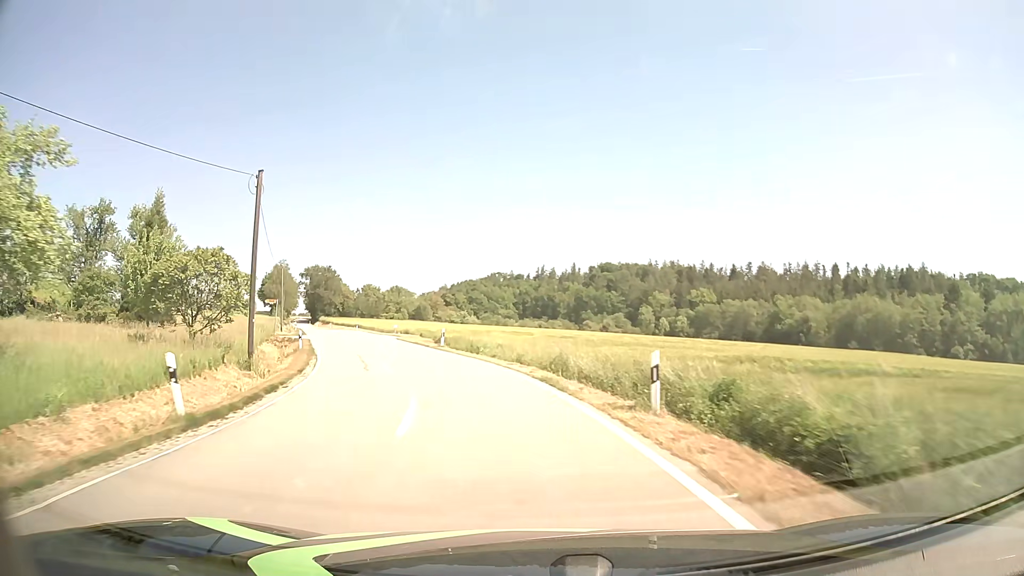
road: tertiary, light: Day
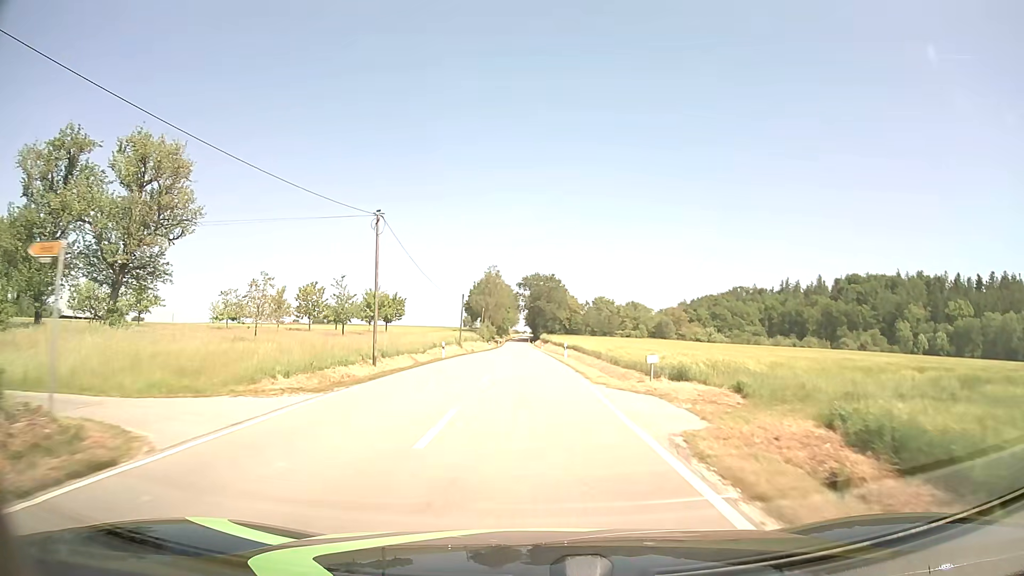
(-7.7, +36.6) m; -20°
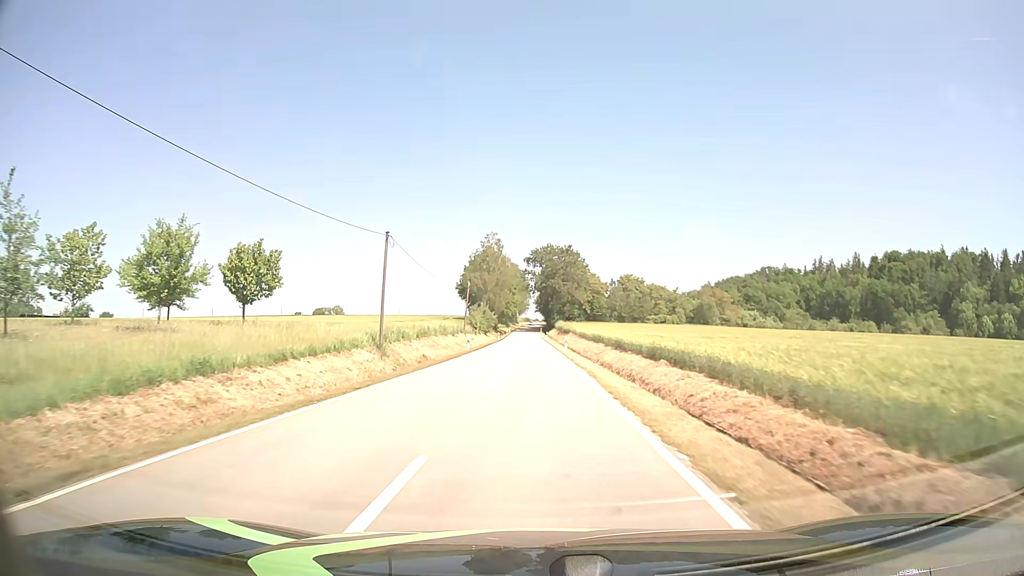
(-0.3, +41.2) m; -1°
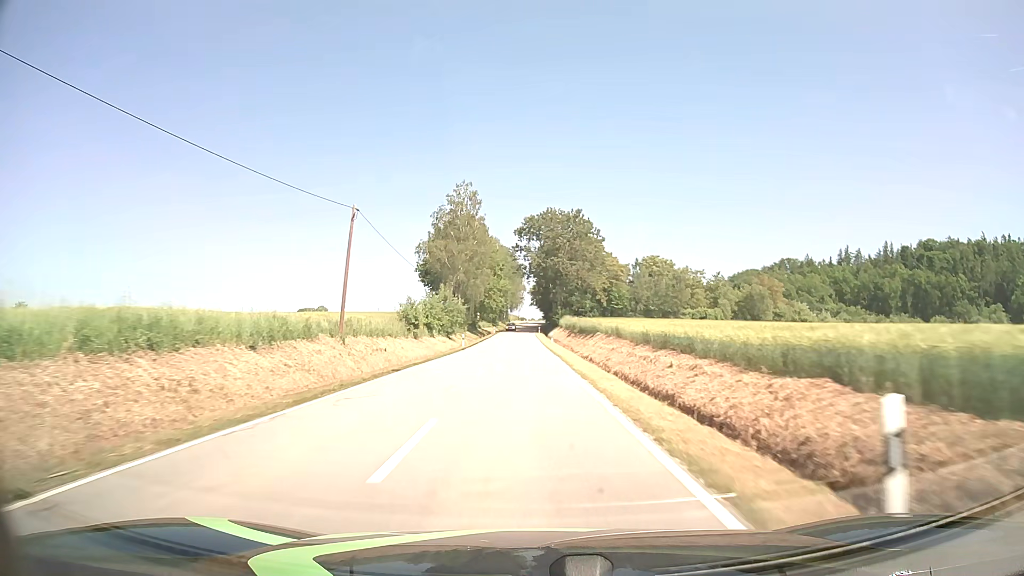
(+0.2, +45.7) m; 0°
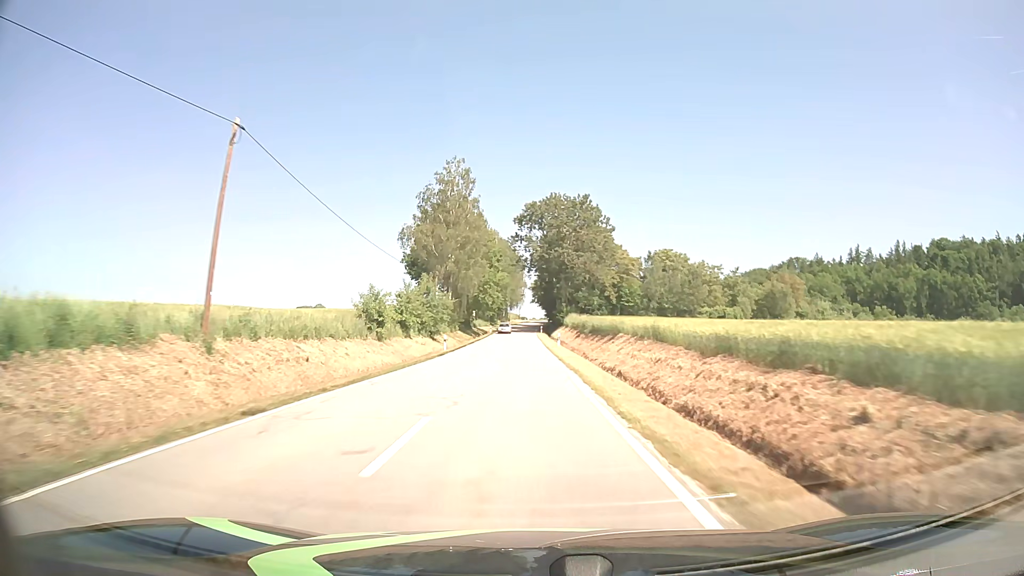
(0.0, +12.1) m; 0°
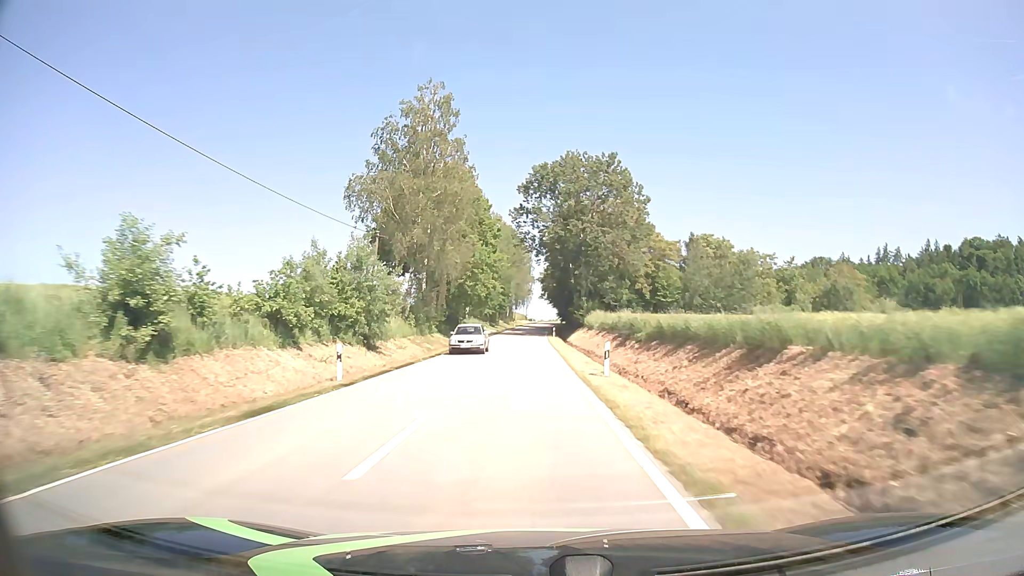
(-0.2, +24.6) m; -1°
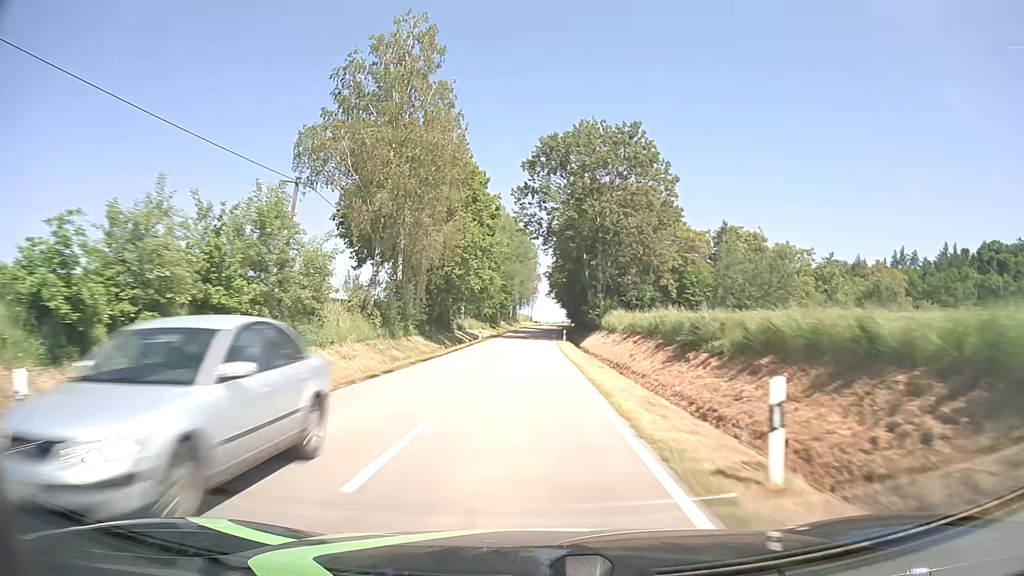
(0.0, +12.5) m; 0°
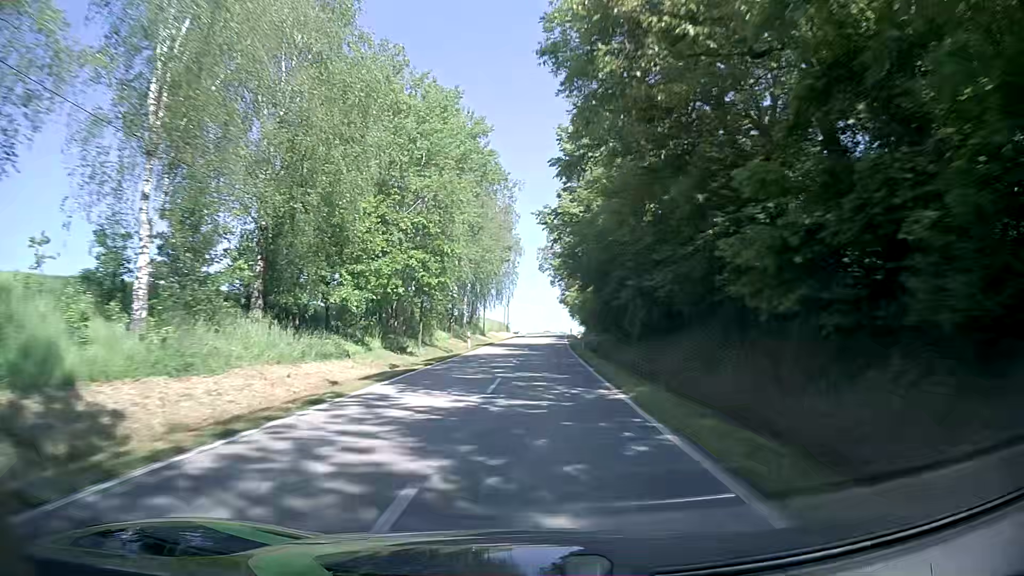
(+0.4, +64.3) m; +1°
(0, +10) (0, +20) (+1, +30) (+1, +40) (+1, +50) (+2, +60) (+3, +70) (+3, +80) (+3, +90) (+4, +100) m
